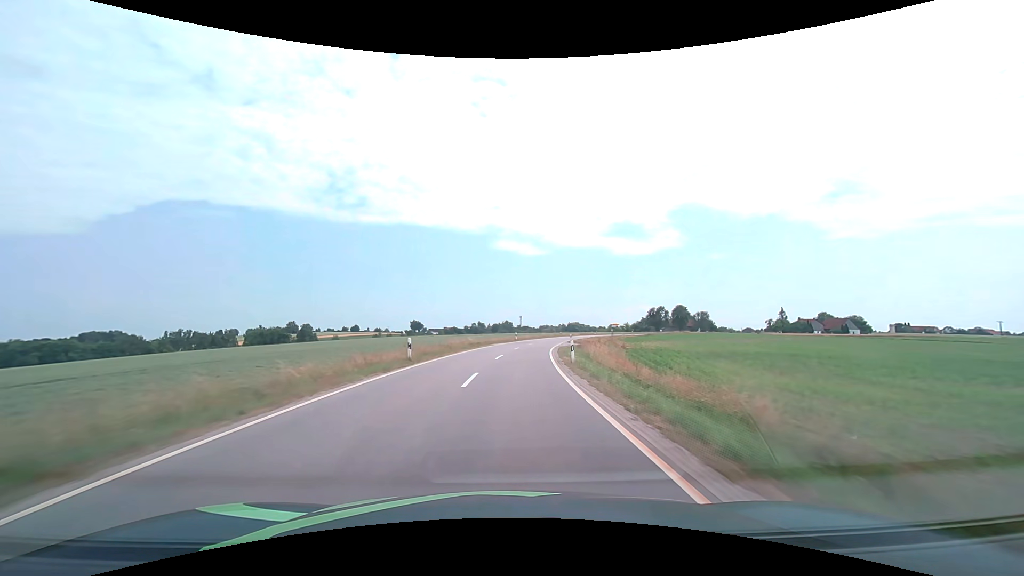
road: tertiary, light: Day
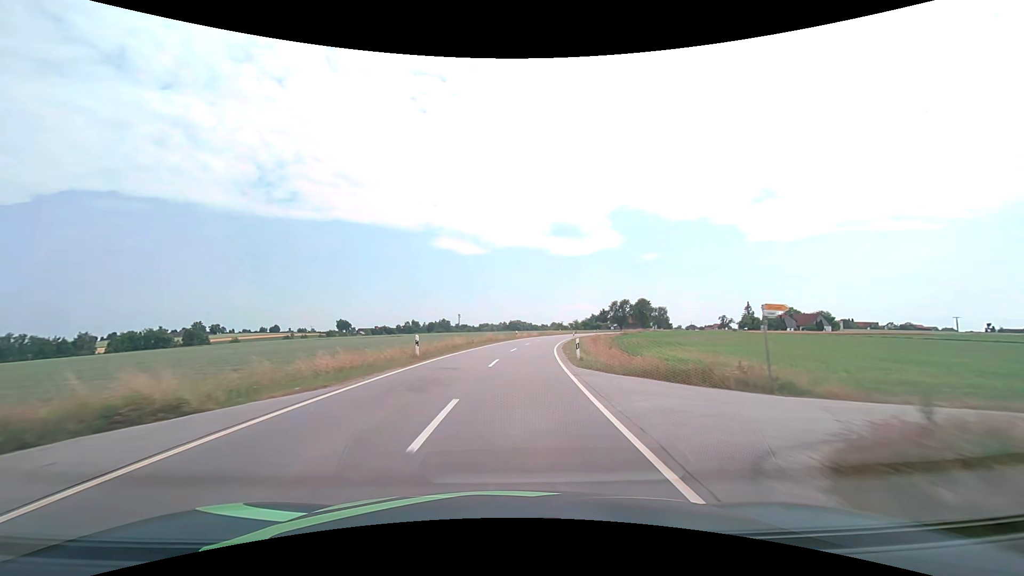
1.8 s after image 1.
(+2.4, +42.4) m; +7°
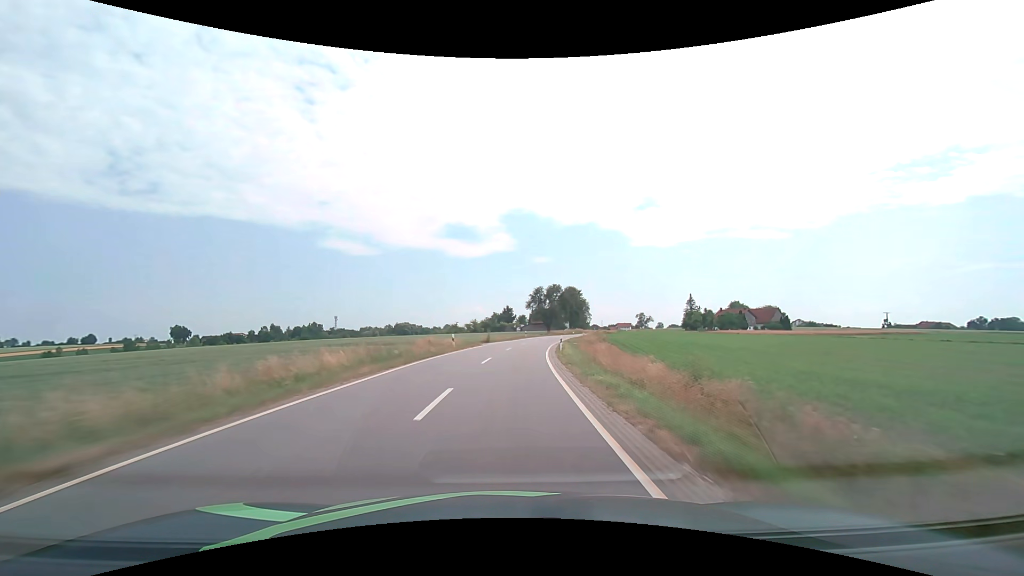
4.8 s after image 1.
(+7.6, +70.3) m; +12°
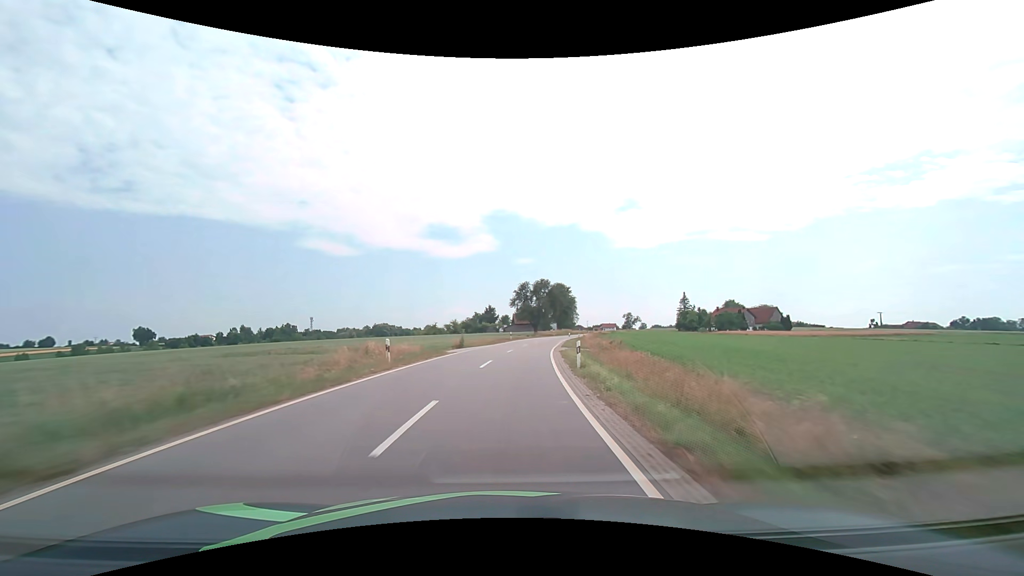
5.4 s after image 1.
(+0.3, +14.2) m; +2°
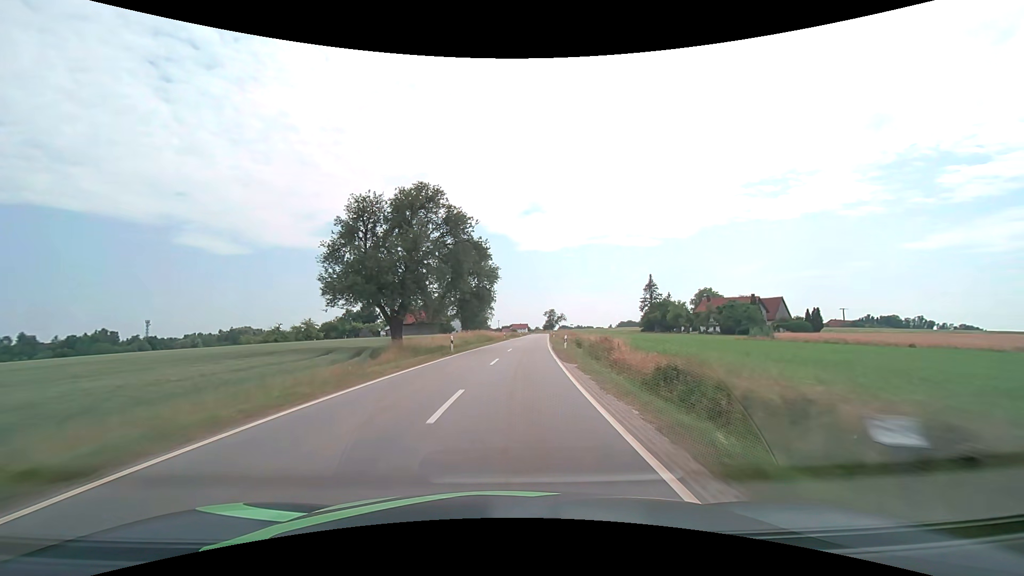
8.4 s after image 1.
(+7.0, +70.4) m; +11°
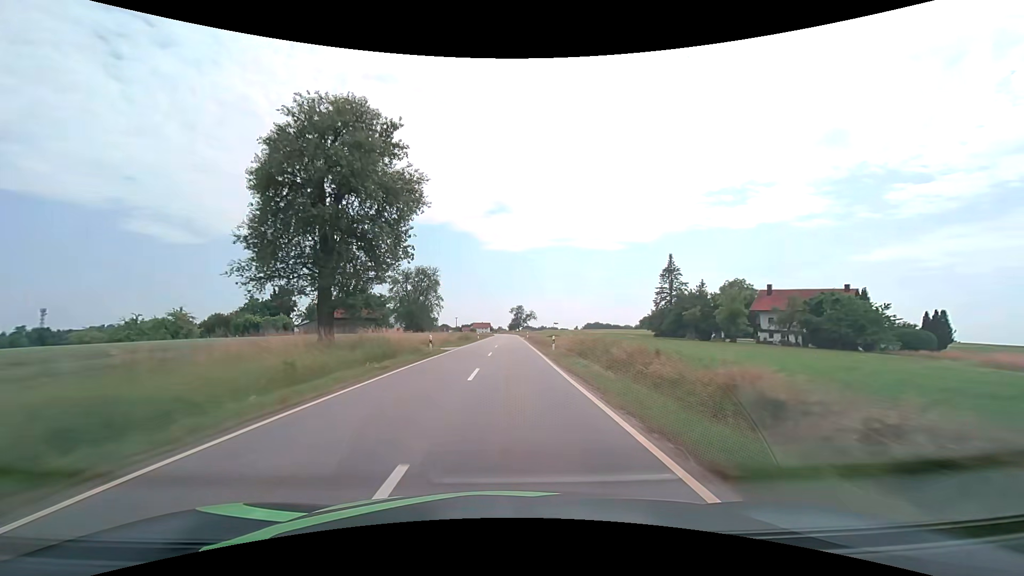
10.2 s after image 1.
(+1.8, +42.5) m; +5°
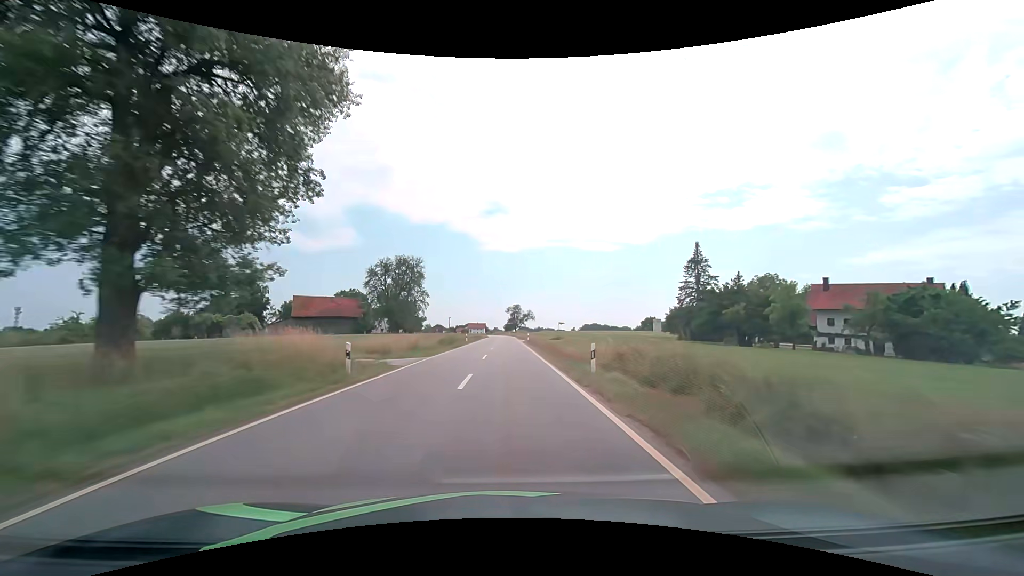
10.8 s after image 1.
(0.0, +14.2) m; 0°
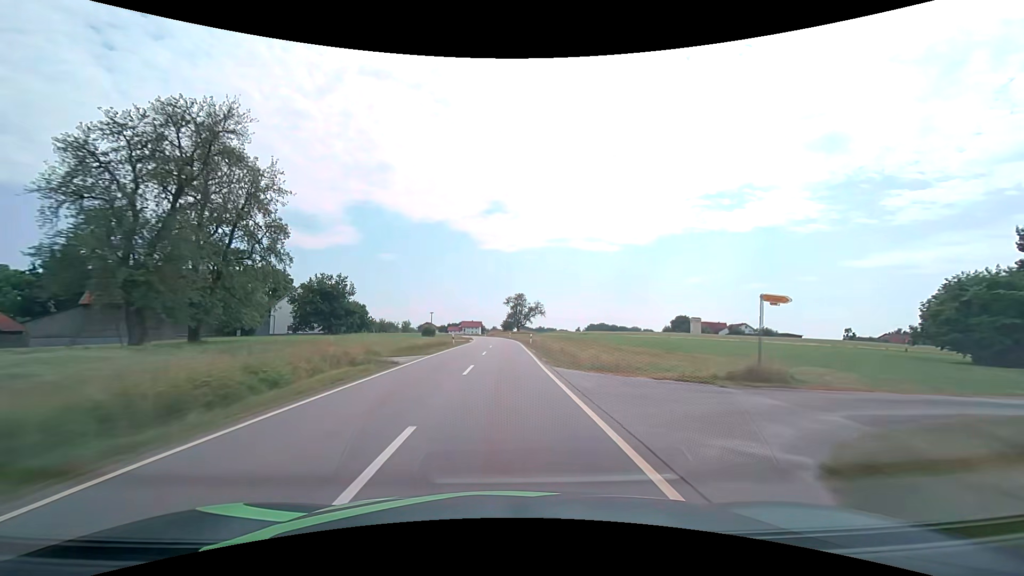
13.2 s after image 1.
(+0.2, +56.9) m; 0°
(0, +10) (0, +20) (0, +30) (0, +40) (0, +50) (0, +60) (0, +70) (-1, +80) (-2, +90) (-3, +100) m
